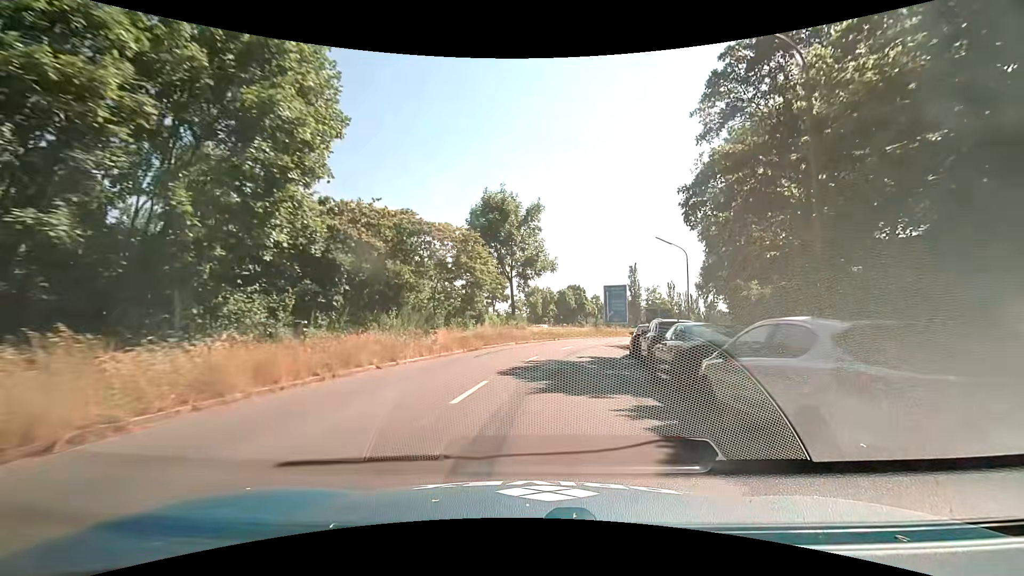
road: tertiary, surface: asphalt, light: Day
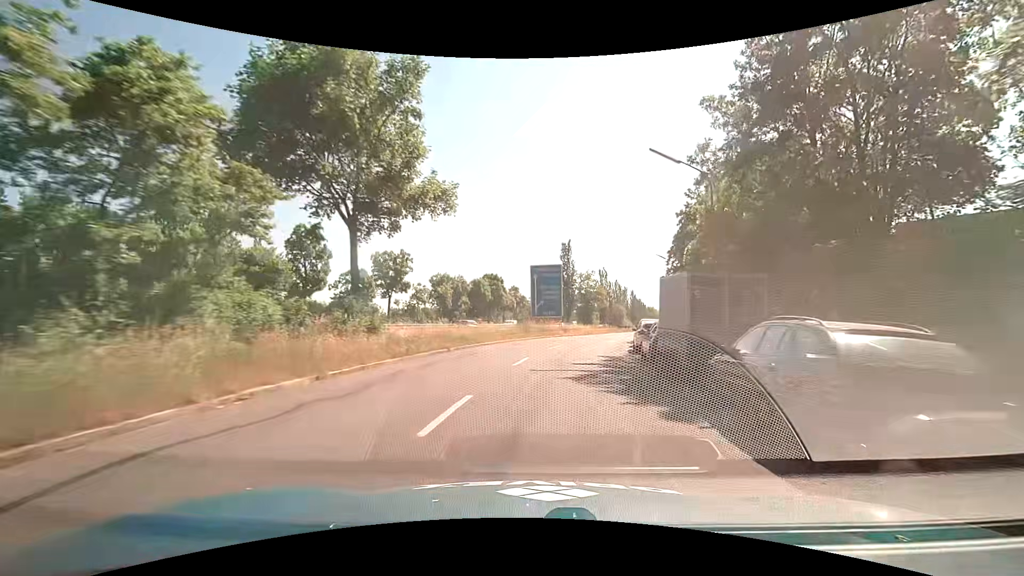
(+1.6, +20.4) m; +9°
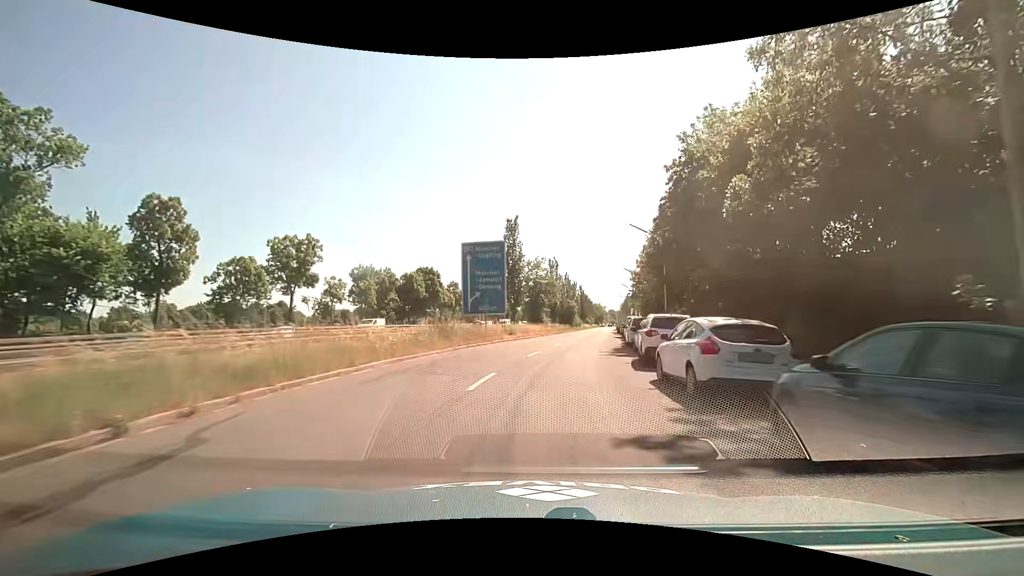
(+0.8, +14.2) m; +7°
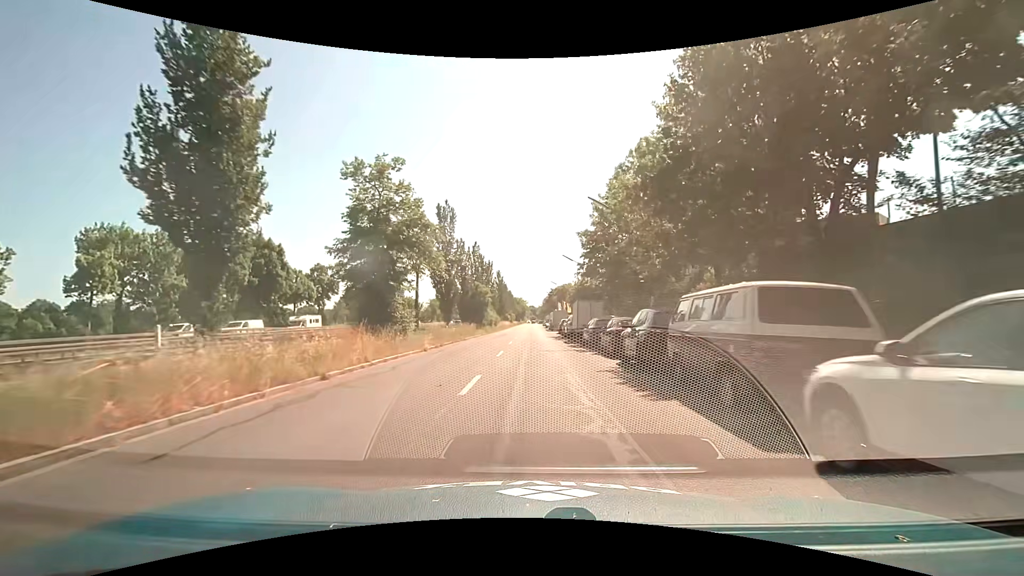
(+3.8, +36.5) m; +10°
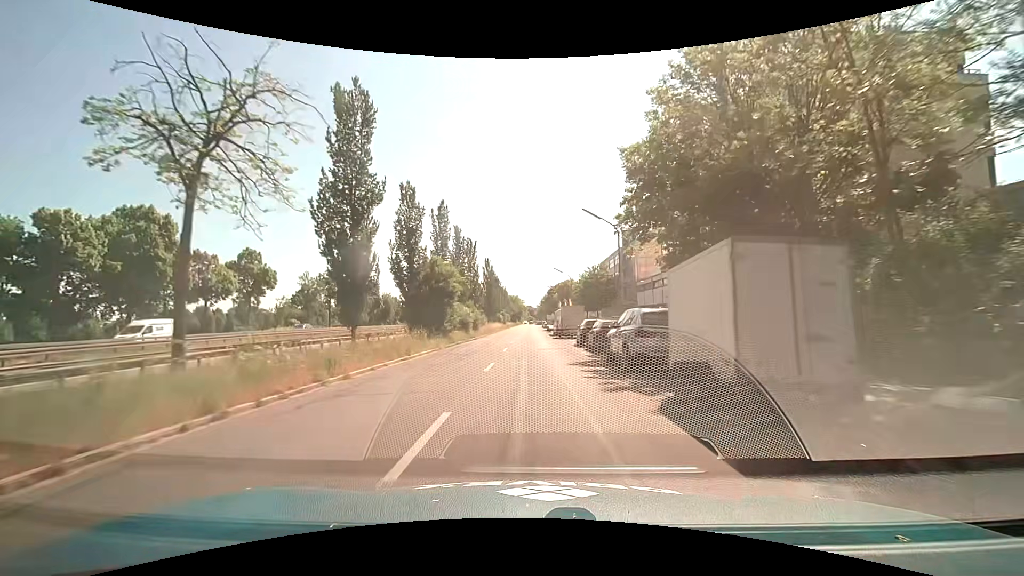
(-0.1, +22.9) m; -1°
(0, +10) (0, +20) (0, +30) (+1, +40) (+1, +50) (+1, +60) (+1, +70) (+1, +80) (+1, +90) (+1, +100) m
